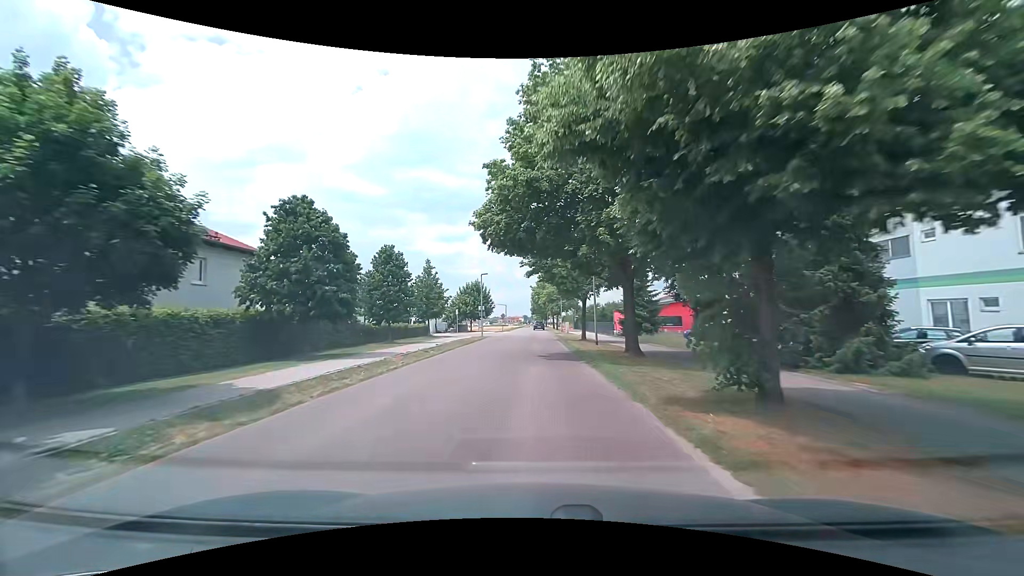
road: tertiary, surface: asphalt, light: Day
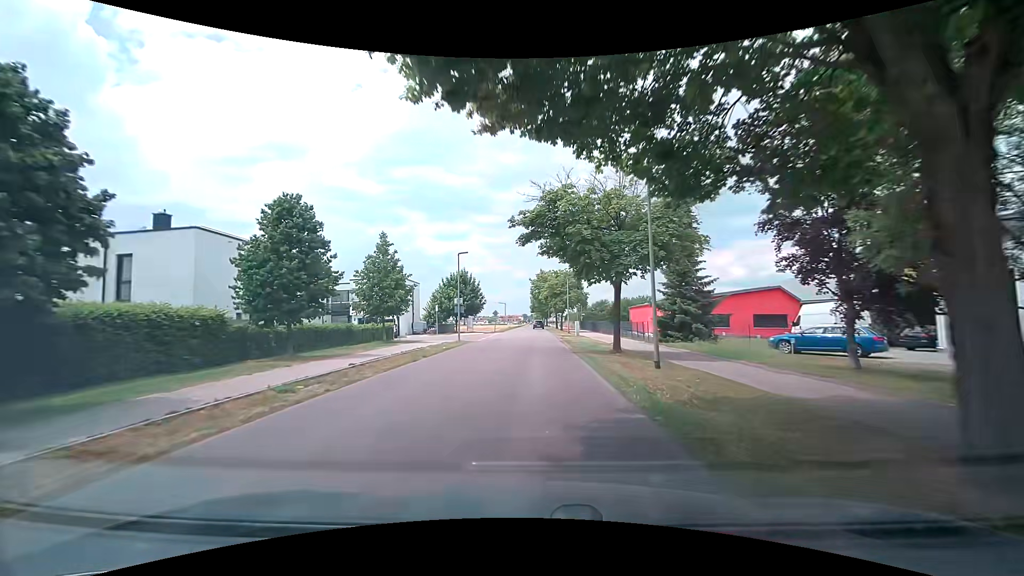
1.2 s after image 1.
(+0.1, +14.6) m; +1°
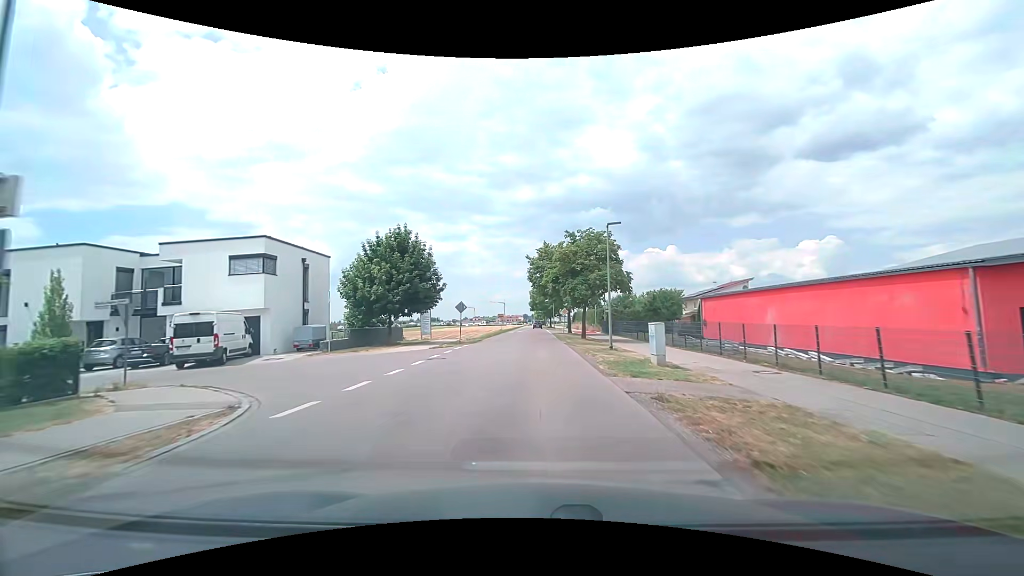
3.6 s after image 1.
(-0.2, +30.0) m; 0°
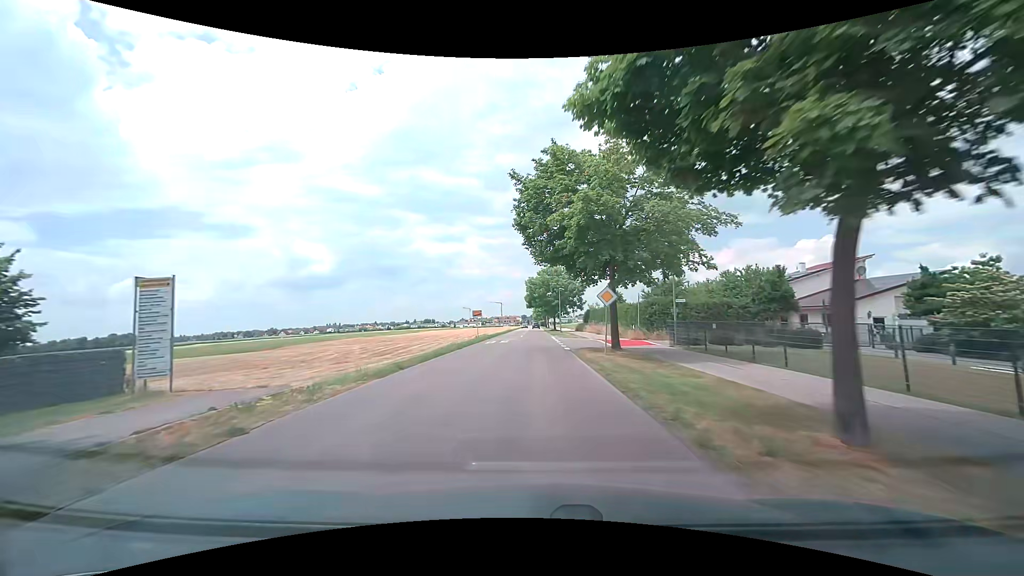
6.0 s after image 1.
(-0.1, +31.2) m; 0°
(0, +10) (0, +20) (0, +30) (0, +40) (0, +50) (0, +60) (0, +70) (0, +80) (0, +90) (0, +100) m
